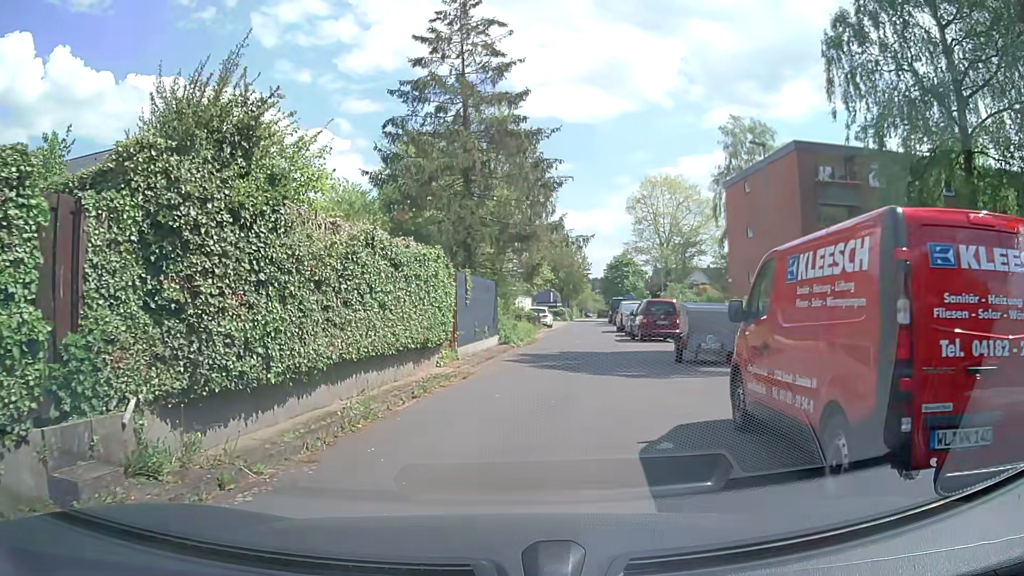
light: Day
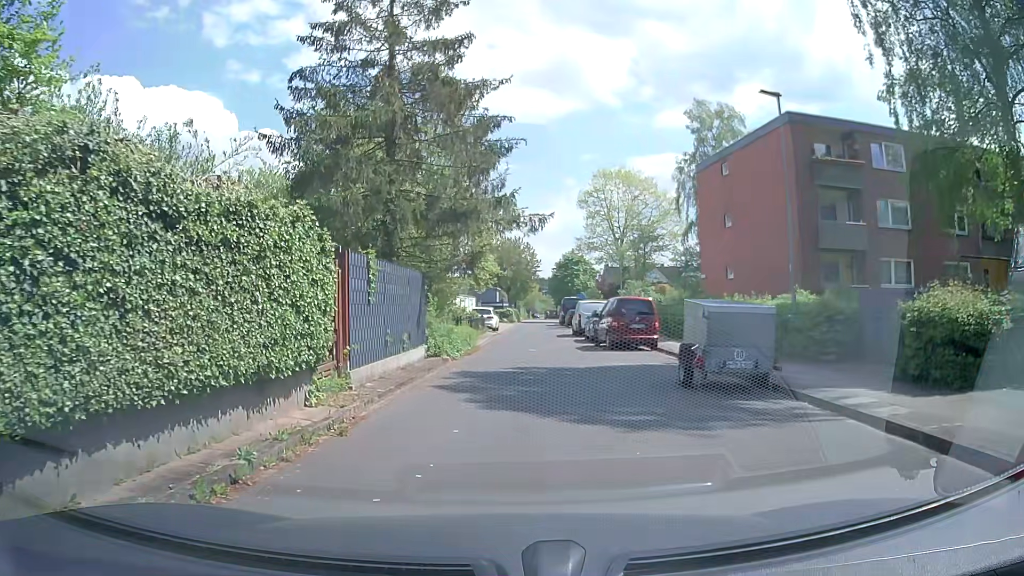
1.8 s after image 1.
(+0.2, +5.9) m; +4°
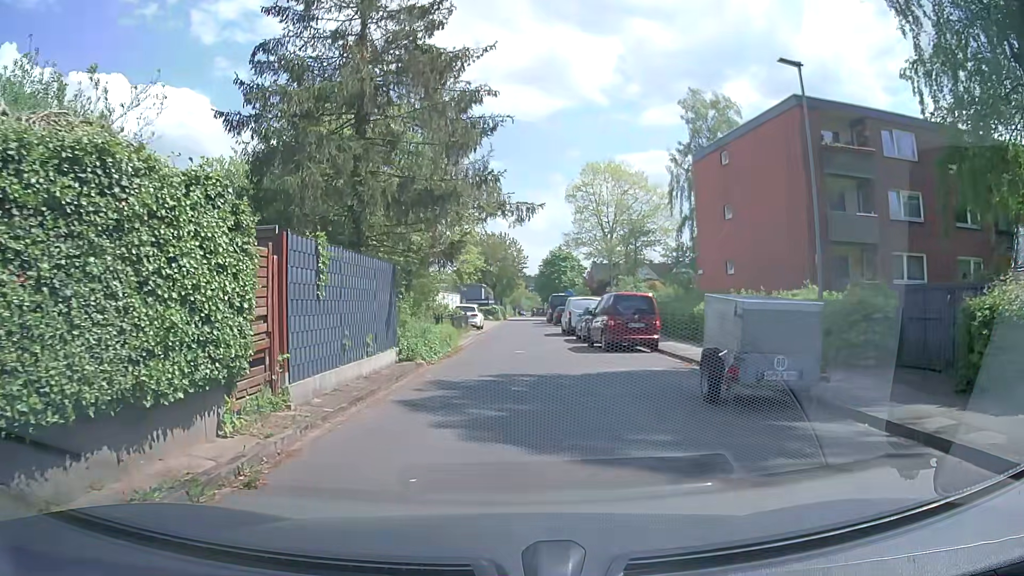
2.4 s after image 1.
(0.0, +2.3) m; 0°
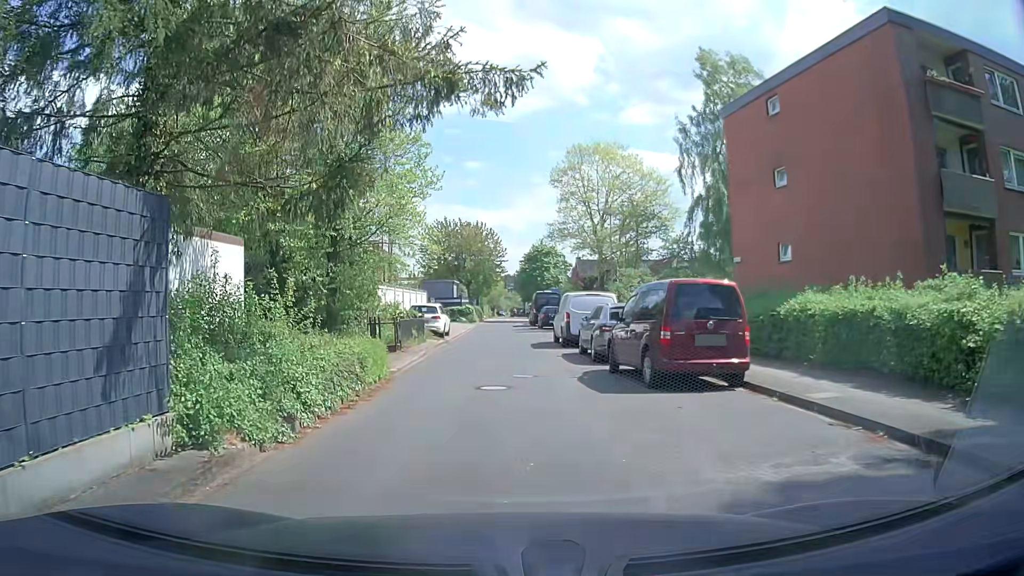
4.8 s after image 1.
(+0.3, +9.7) m; +2°
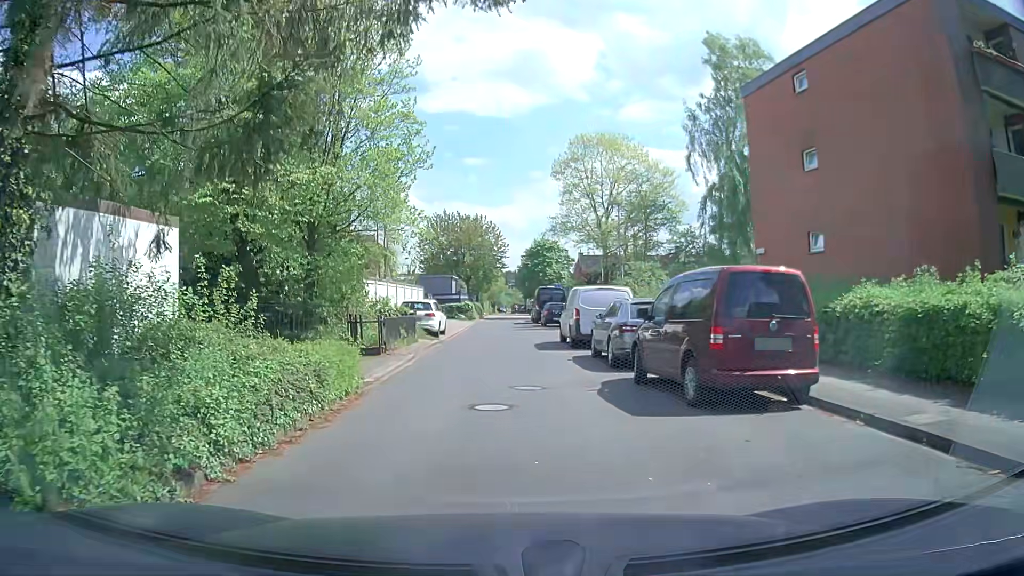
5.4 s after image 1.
(0.0, +2.6) m; -1°
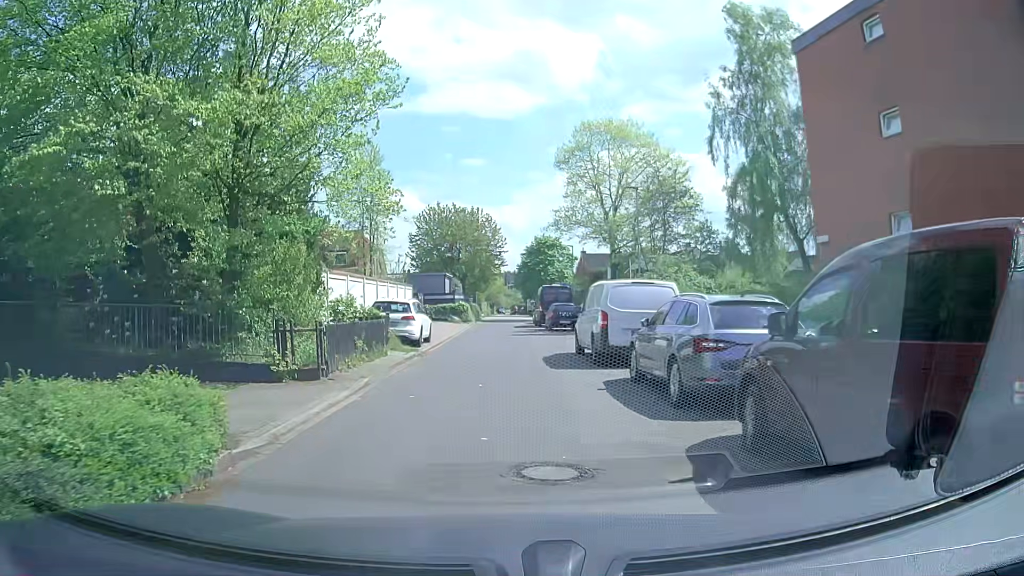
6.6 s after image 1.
(+0.1, +5.6) m; -1°
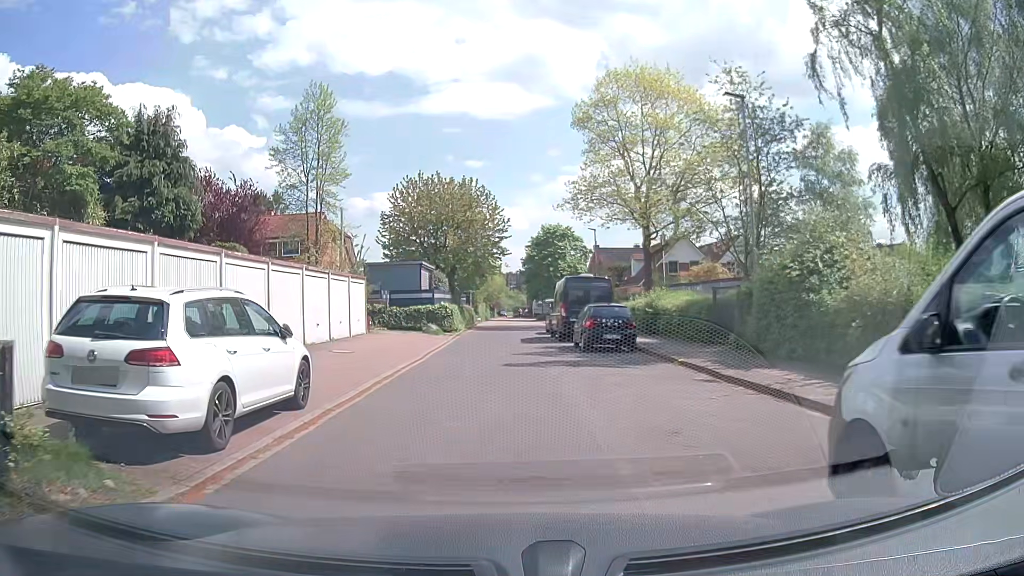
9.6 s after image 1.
(+0.3, +15.0) m; 0°
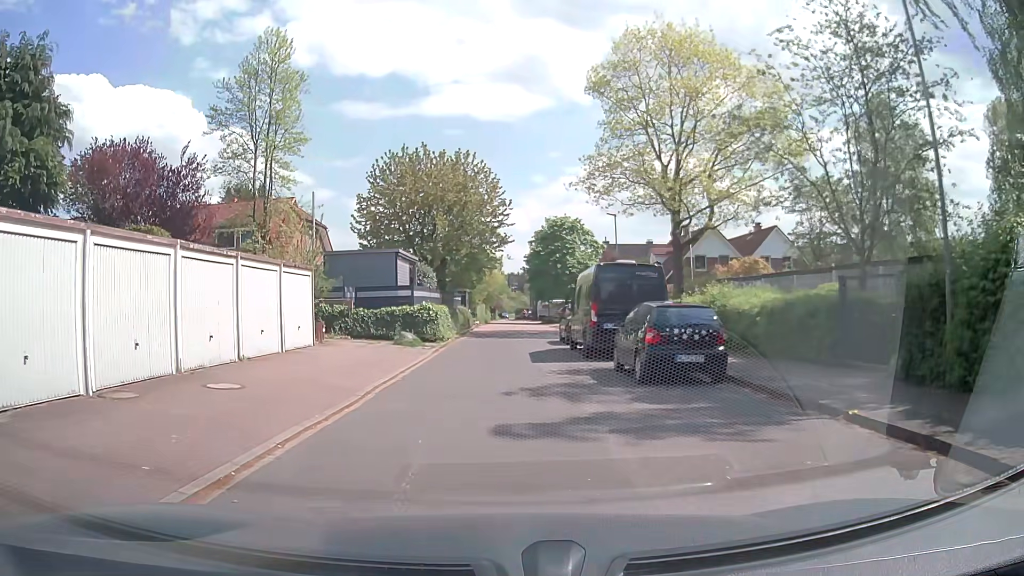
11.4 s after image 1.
(0.0, +8.2) m; -2°
